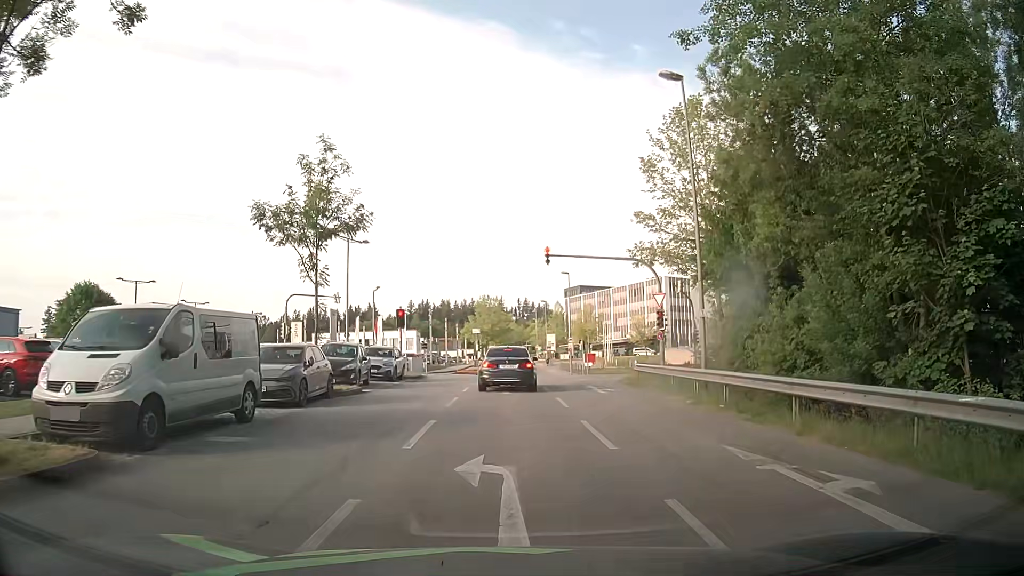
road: residential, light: Day
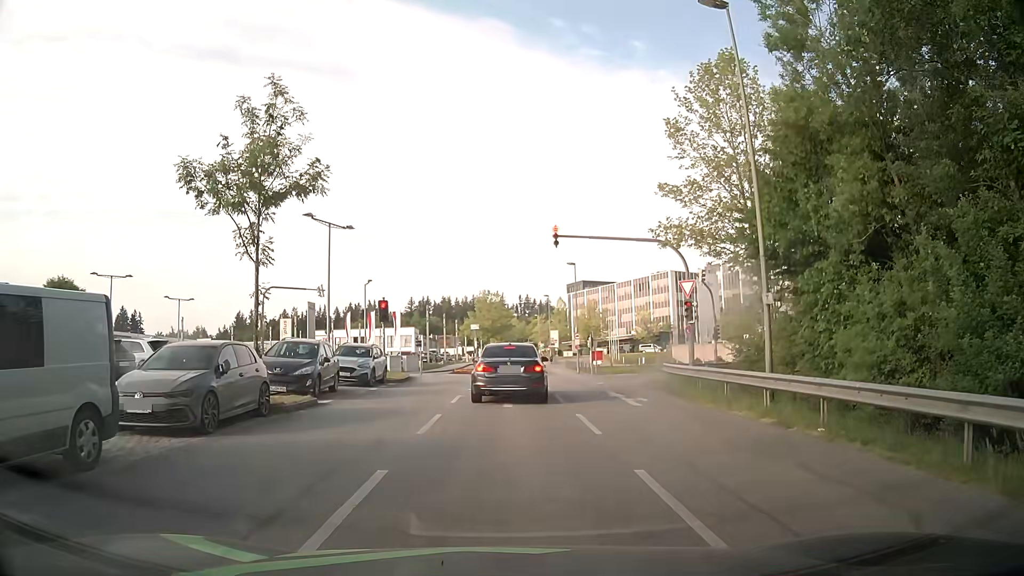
(-0.1, +5.1) m; -1°
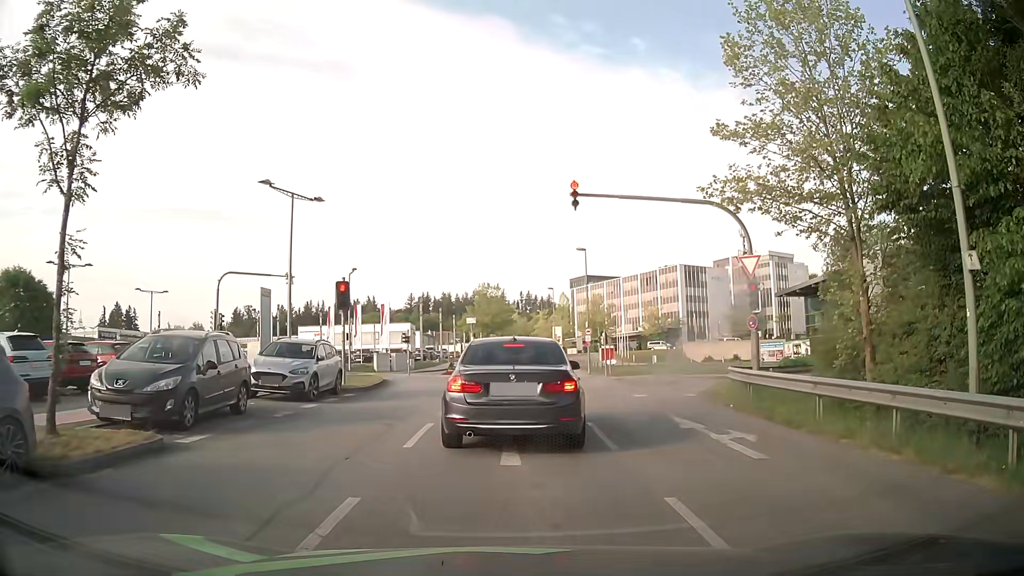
(+0.2, +7.3) m; +1°
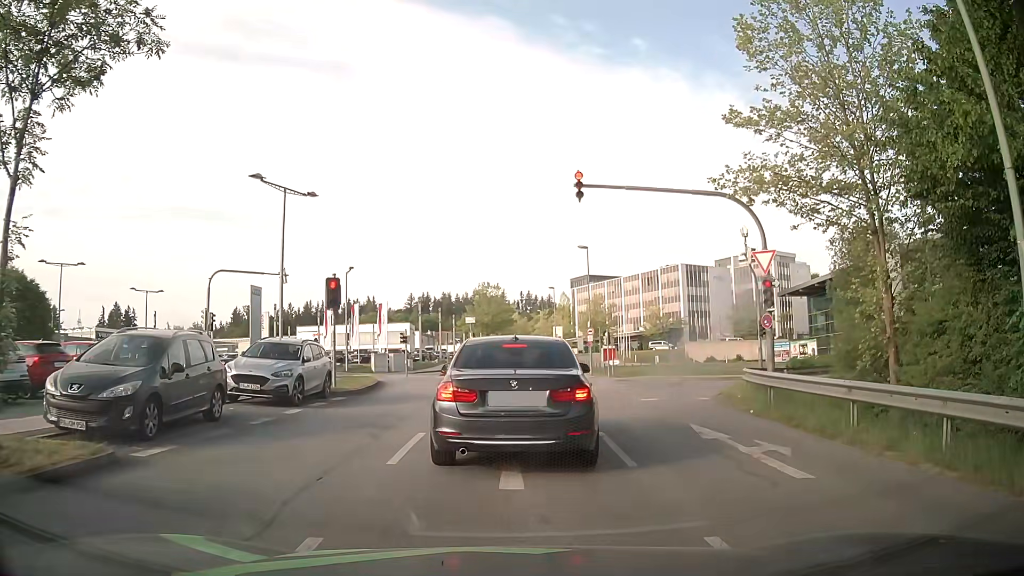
(0.0, +1.2) m; +1°
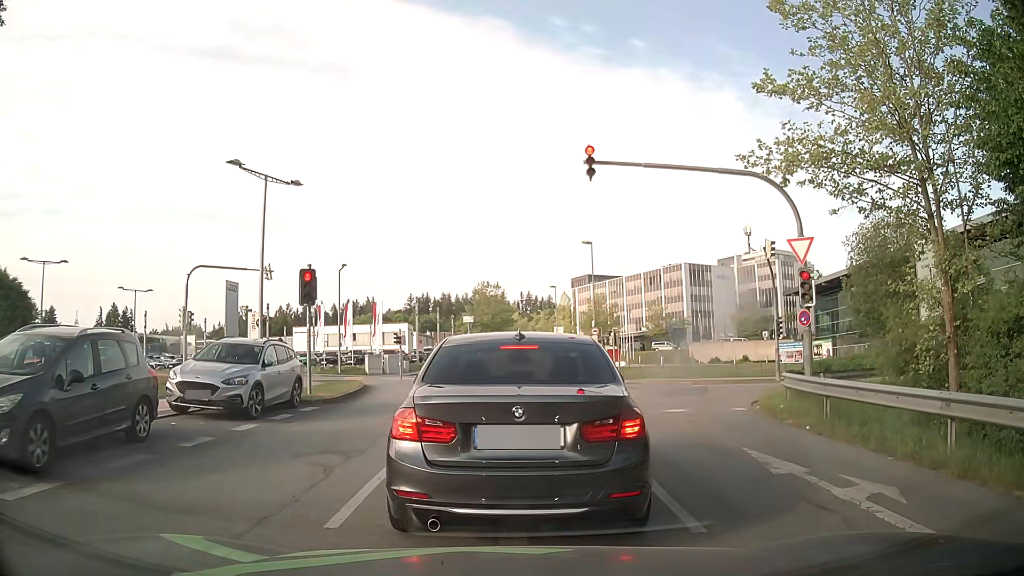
(0.0, +2.5) m; +1°
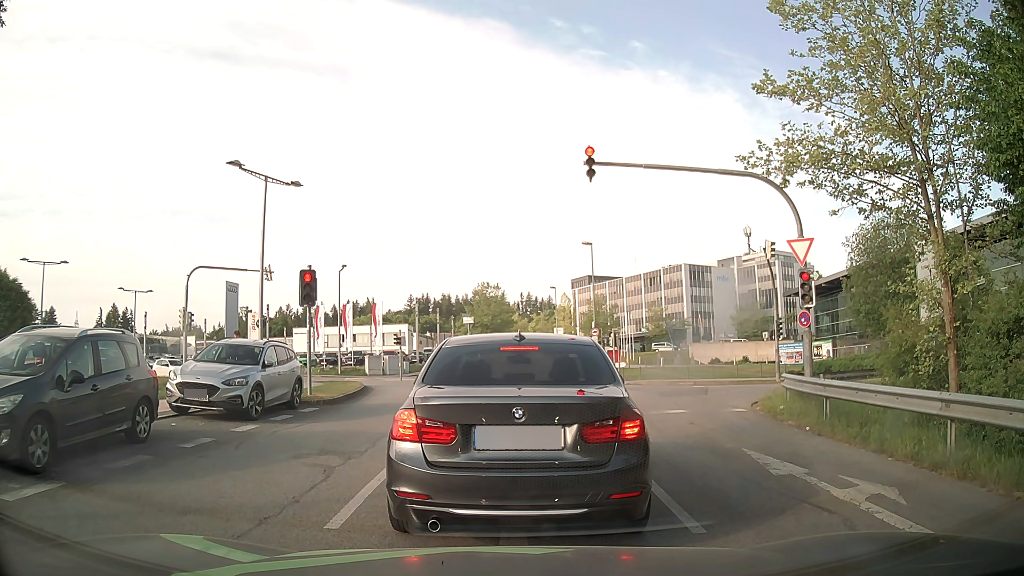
(0.0, +0.1) m; 0°
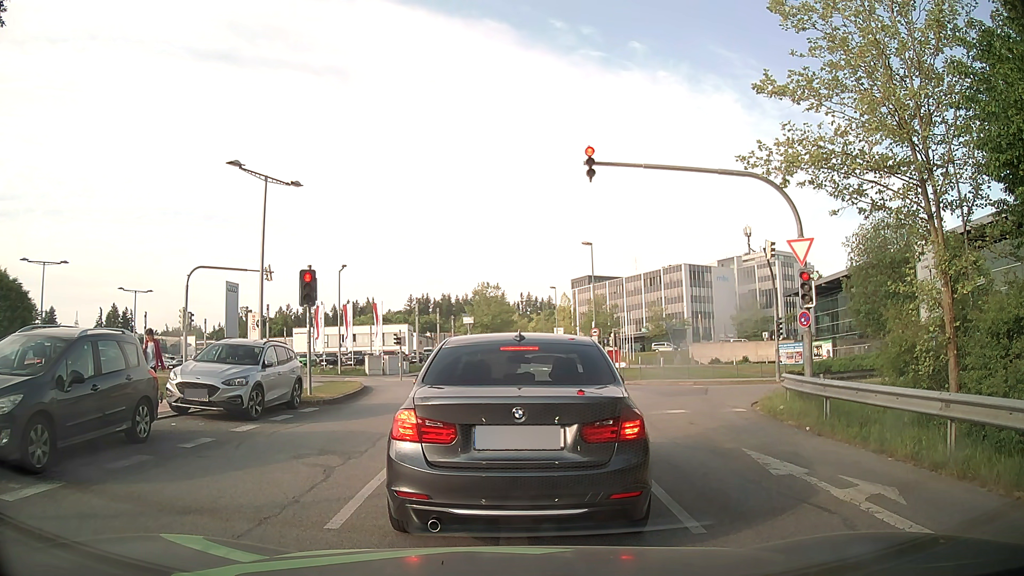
(0.0, 0.0) m; 0°
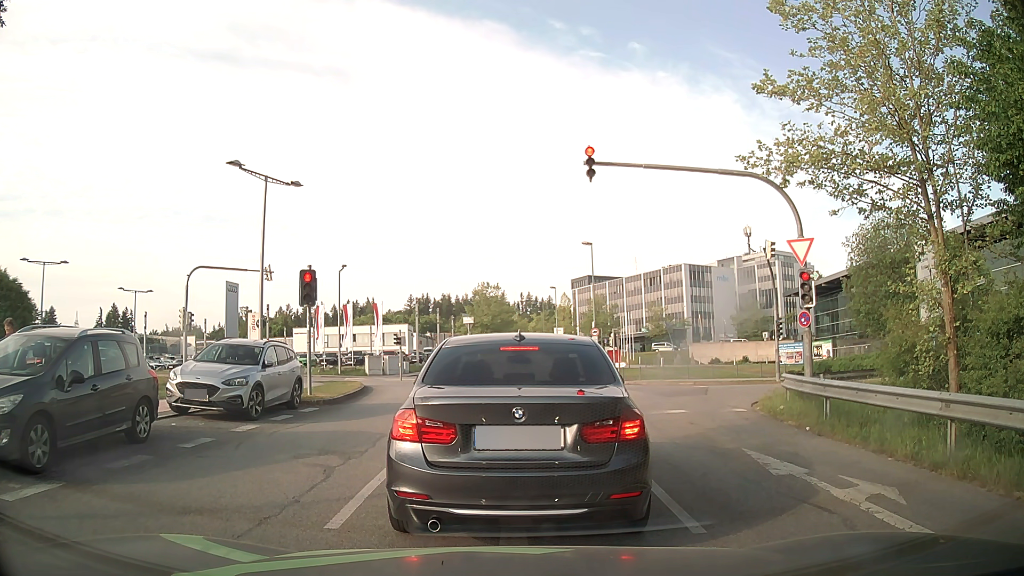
(0.0, 0.0) m; 0°
(0, +10) (0, +20) (-2, +30) (-6, +39) (-13, +46) (-21, +51) (-30, +56) (-39, +61) (-48, +65) (-57, +70) m
